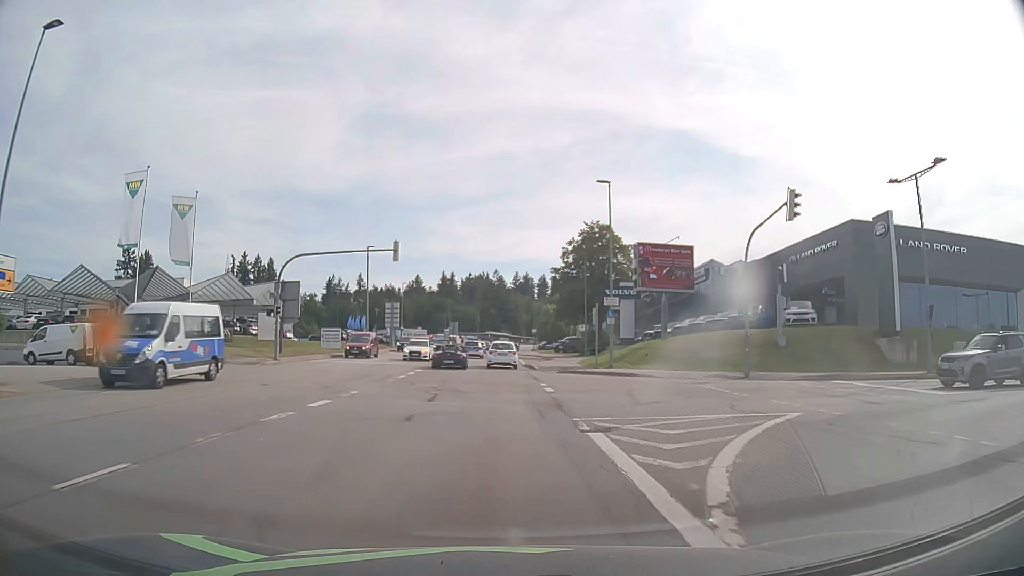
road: tertiary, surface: asphalt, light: Day
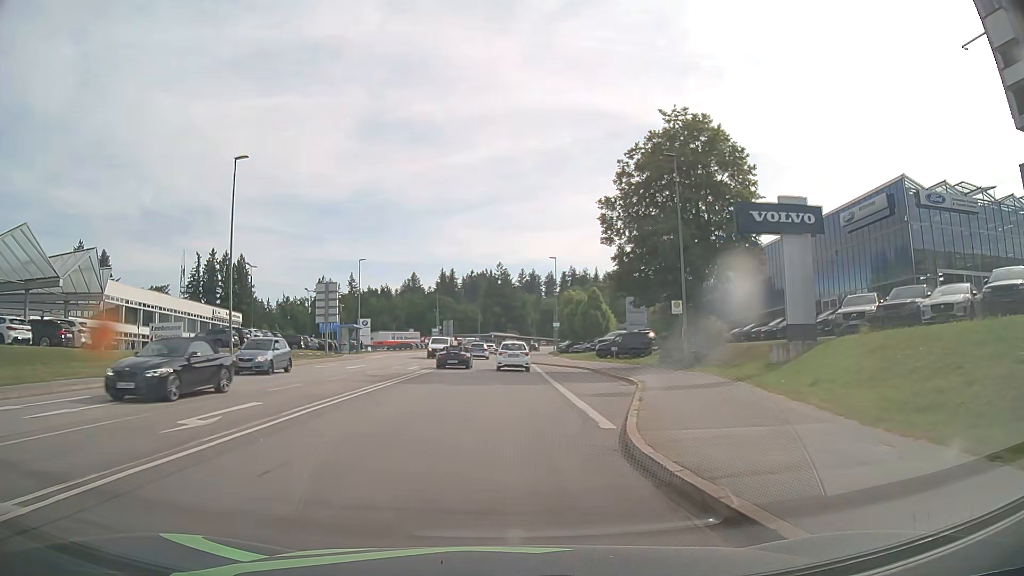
(-0.2, +35.6) m; -1°
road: secondary
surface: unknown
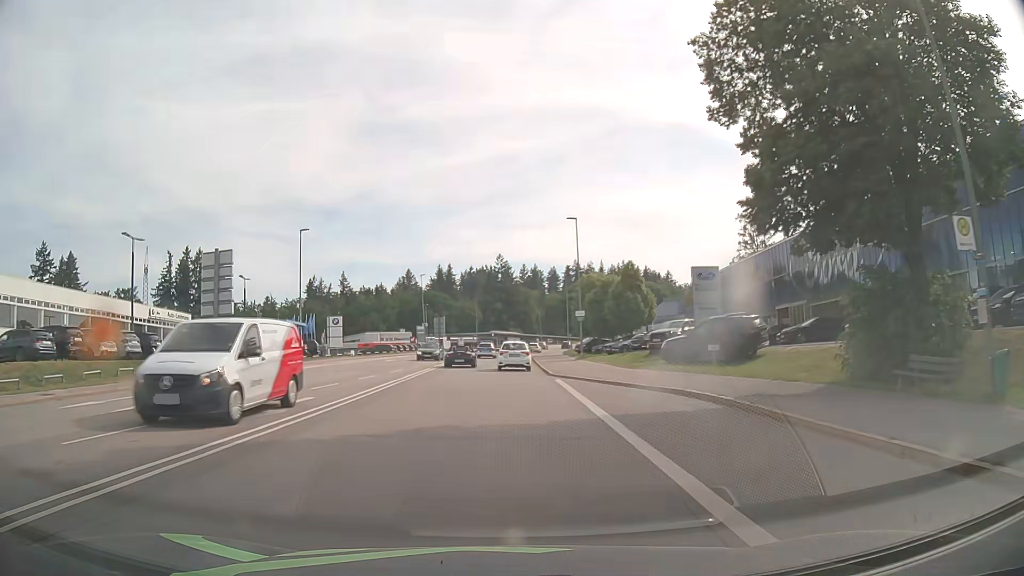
(0.0, +21.7) m; 0°
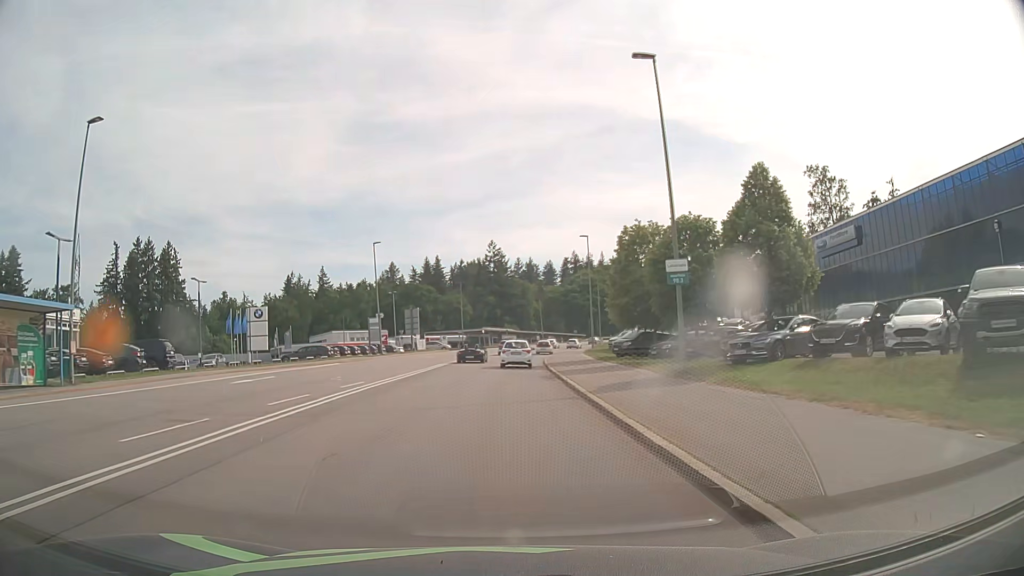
(-0.1, +29.2) m; 0°
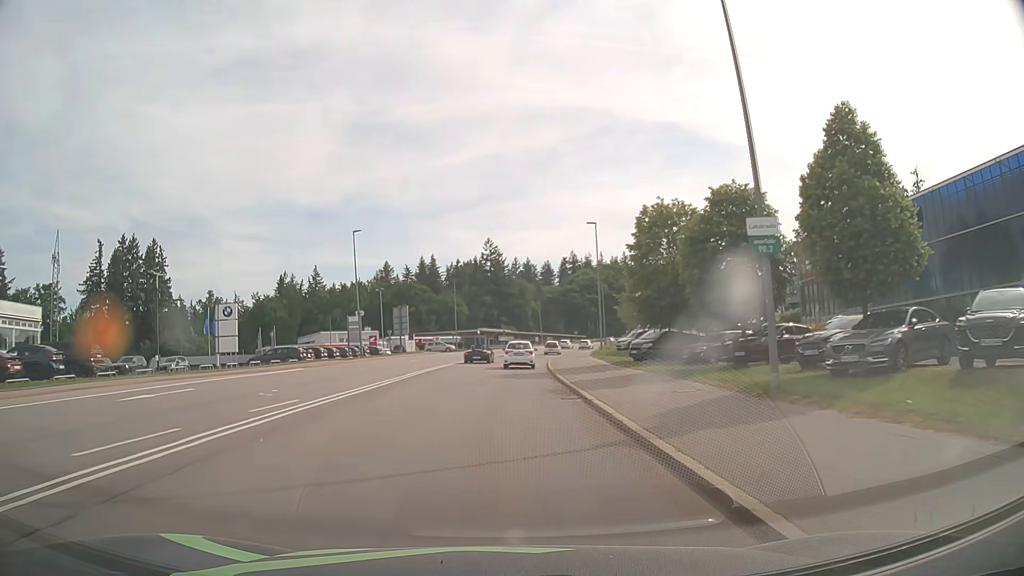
(0.0, +7.3) m; 0°
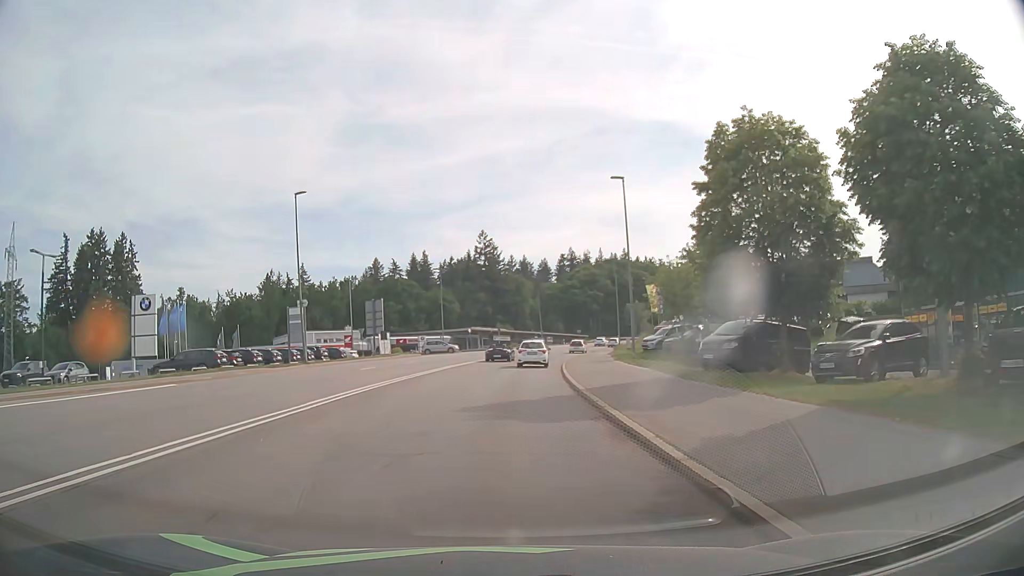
(0.0, +14.6) m; 0°
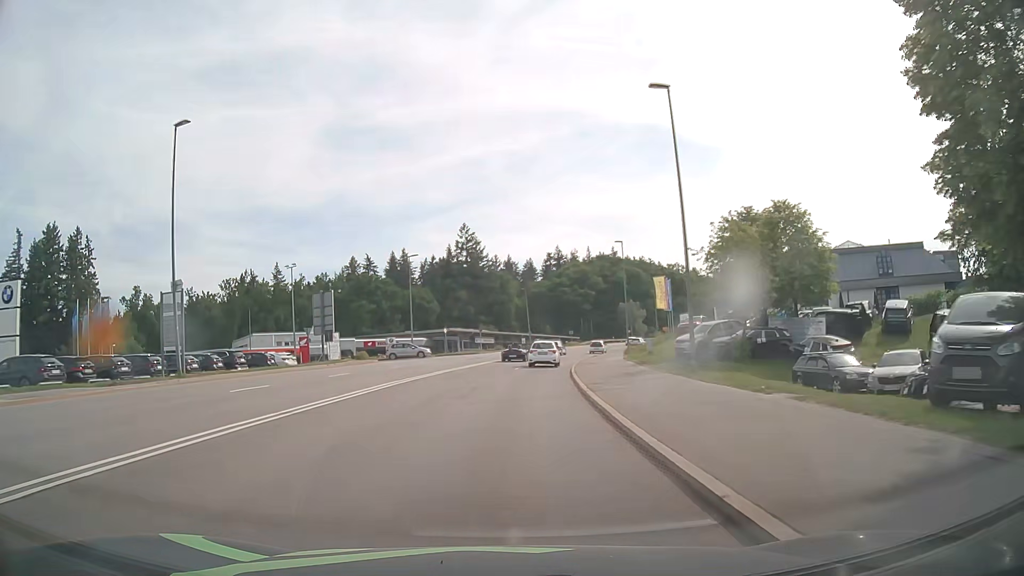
(+0.2, +14.6) m; +1°
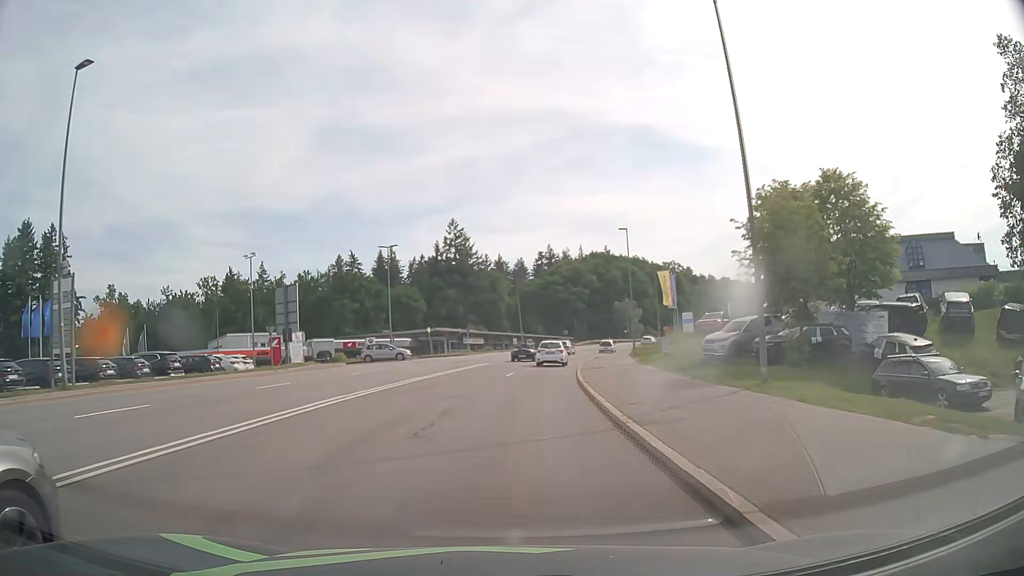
(+0.1, +7.3) m; +1°
(0, +10) (+1, +20) (+1, +30) (+2, +40) (+4, +50) (+6, +60) (+8, +69) (+11, +79) (+14, +88) (+17, +98) m
